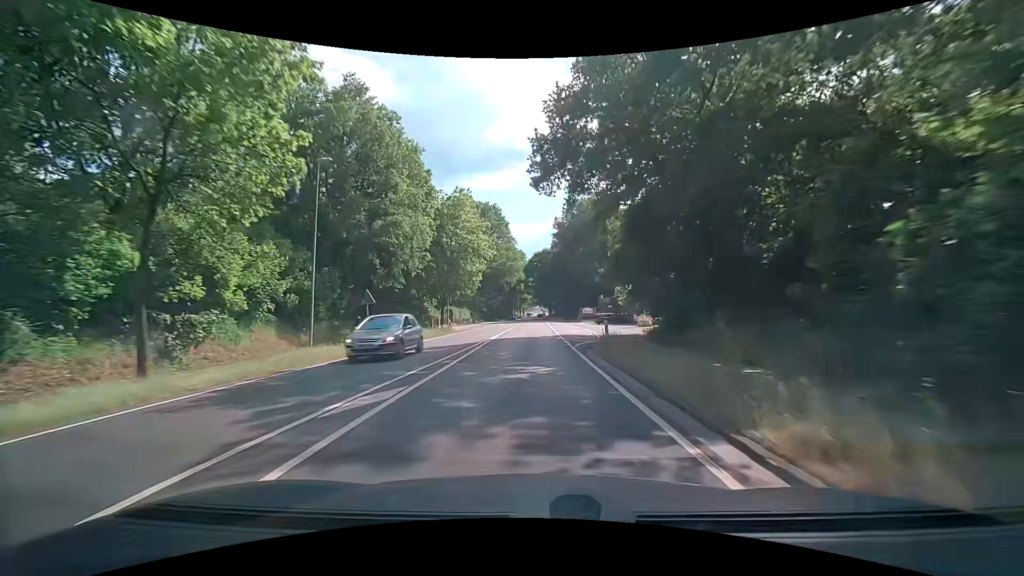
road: primary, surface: asphalt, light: Day
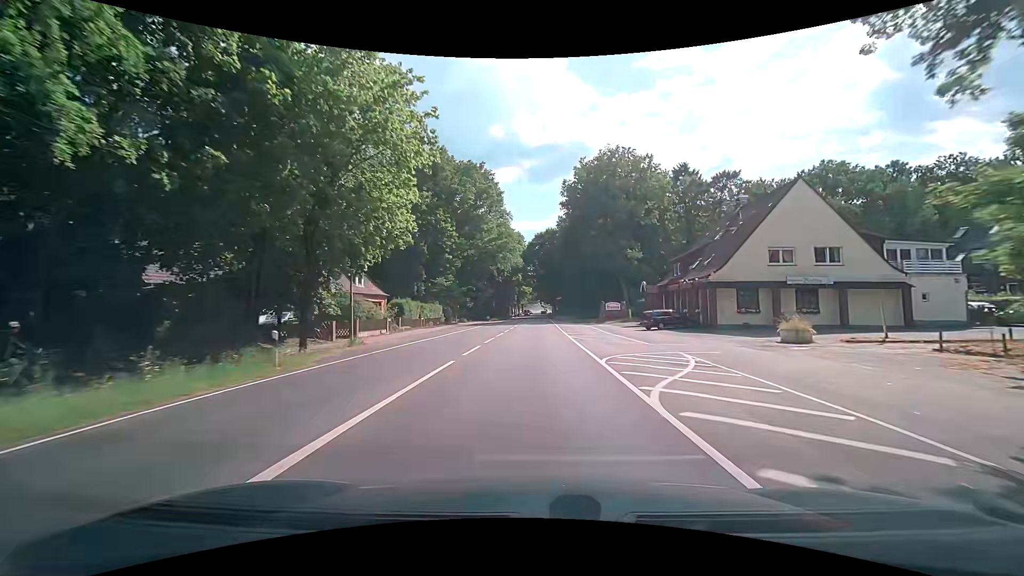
(+0.1, +29.4) m; 0°
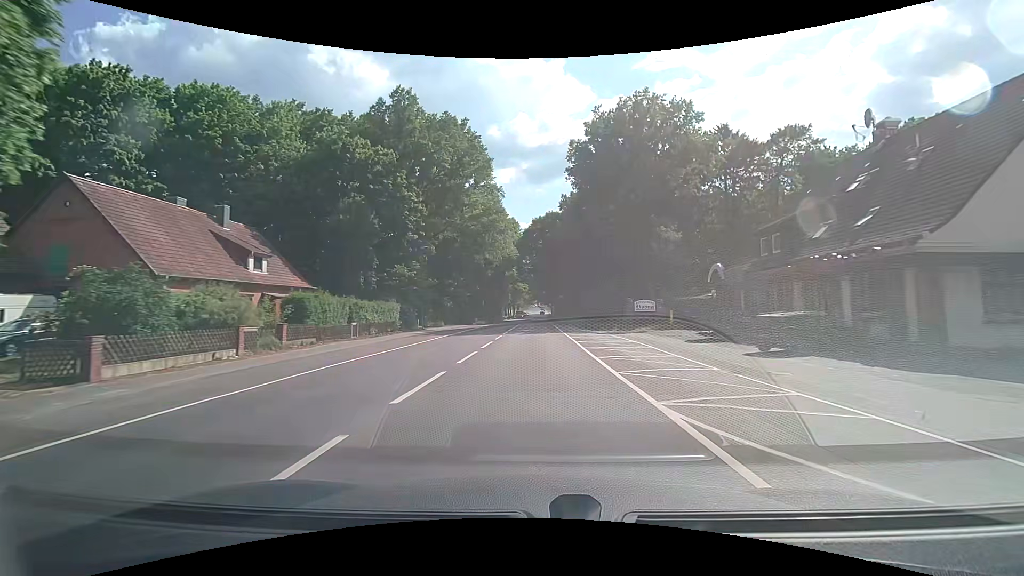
(0.0, +19.9) m; 0°
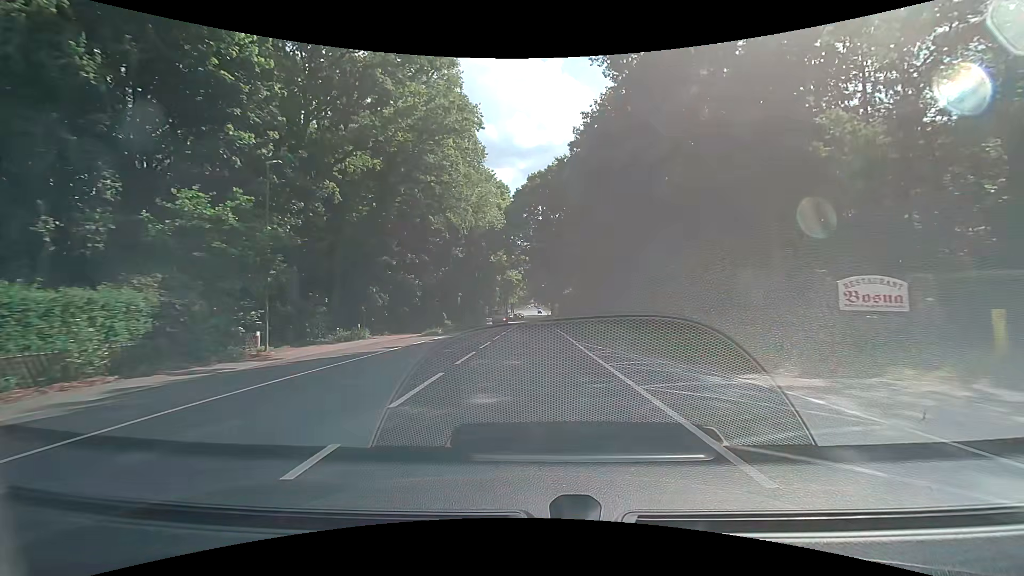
(+0.1, +30.2) m; 0°
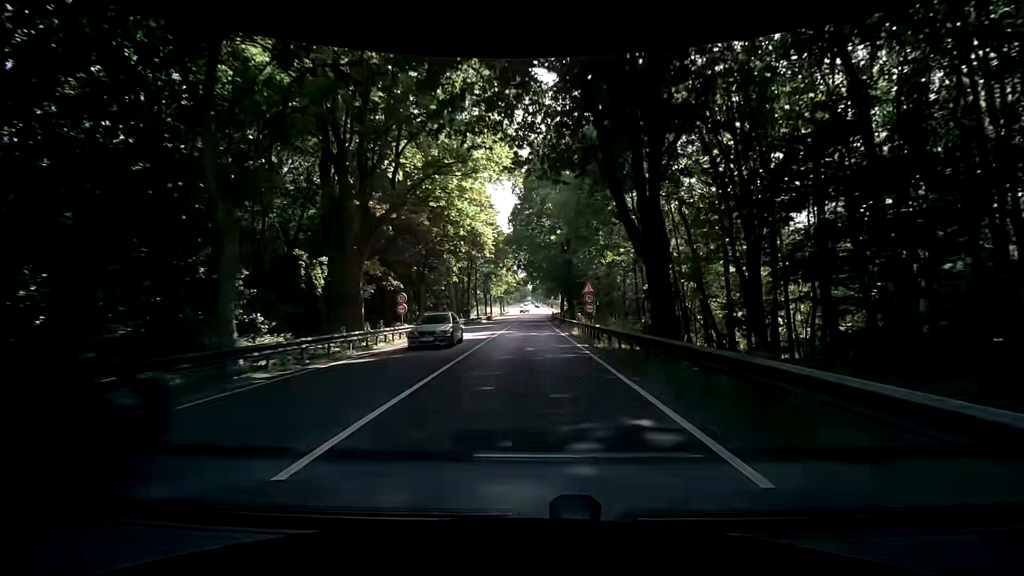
(+0.2, +50.2) m; -1°
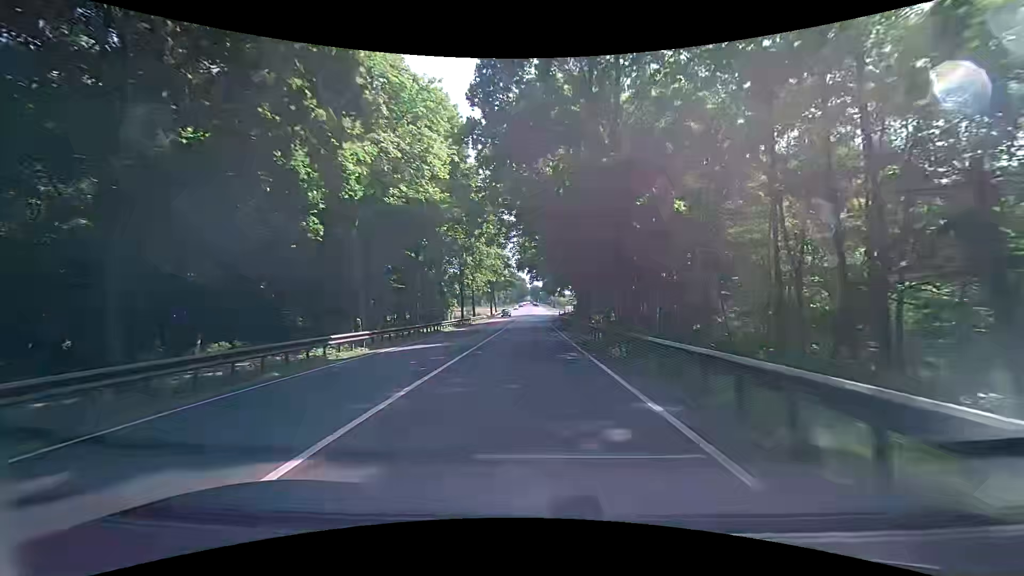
(+0.4, +29.4) m; +1°
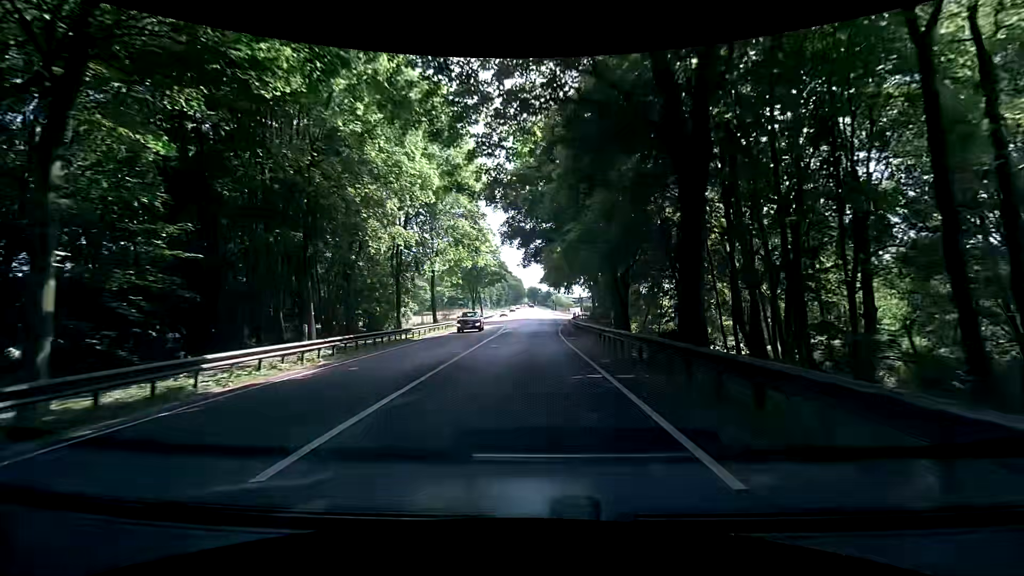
(+0.1, +28.7) m; +1°
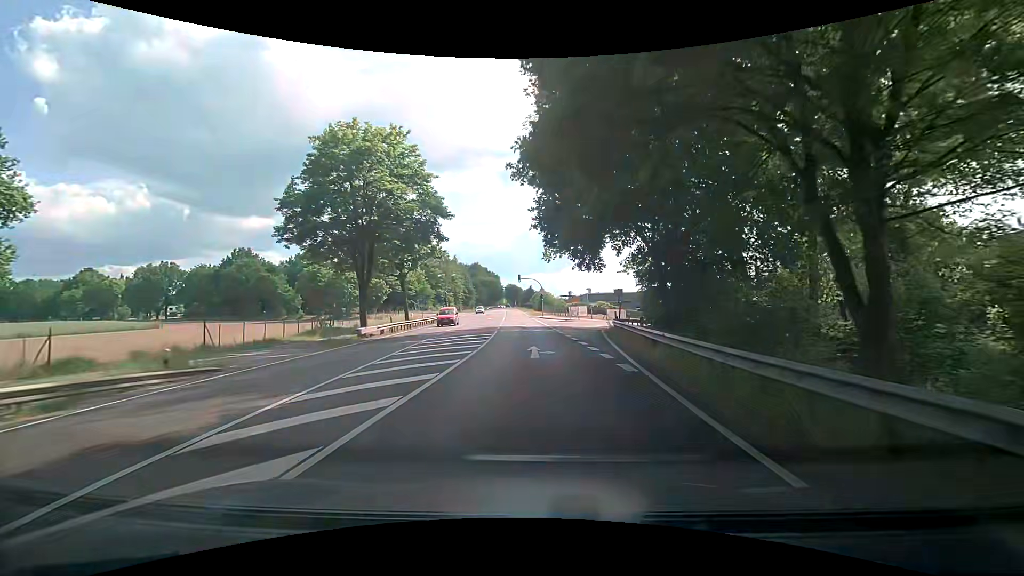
(-0.2, +47.0) m; +1°
(0, +10) (0, +20) (0, +30) (0, +40) (0, +50) (-1, +60) (-2, +70) (-2, +80) (-3, +90) (-4, +100) m
